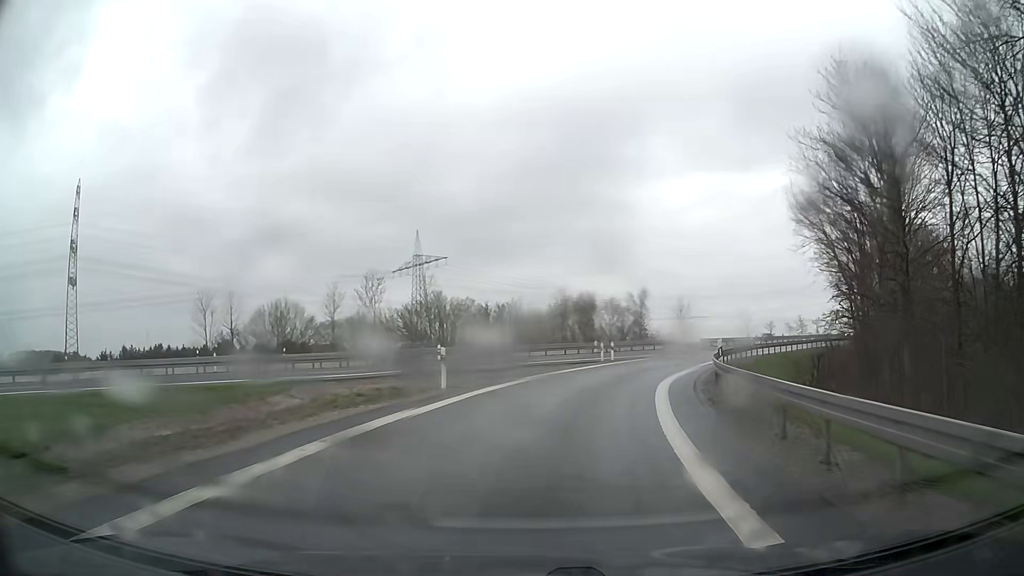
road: motorway_link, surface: asphalt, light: Day
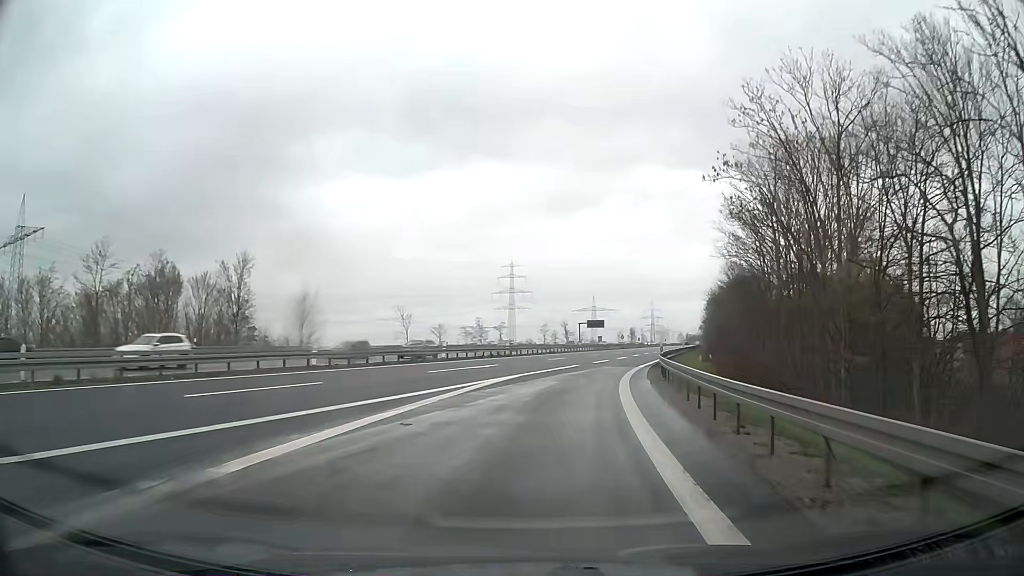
(+11.4, +43.0) m; +30°
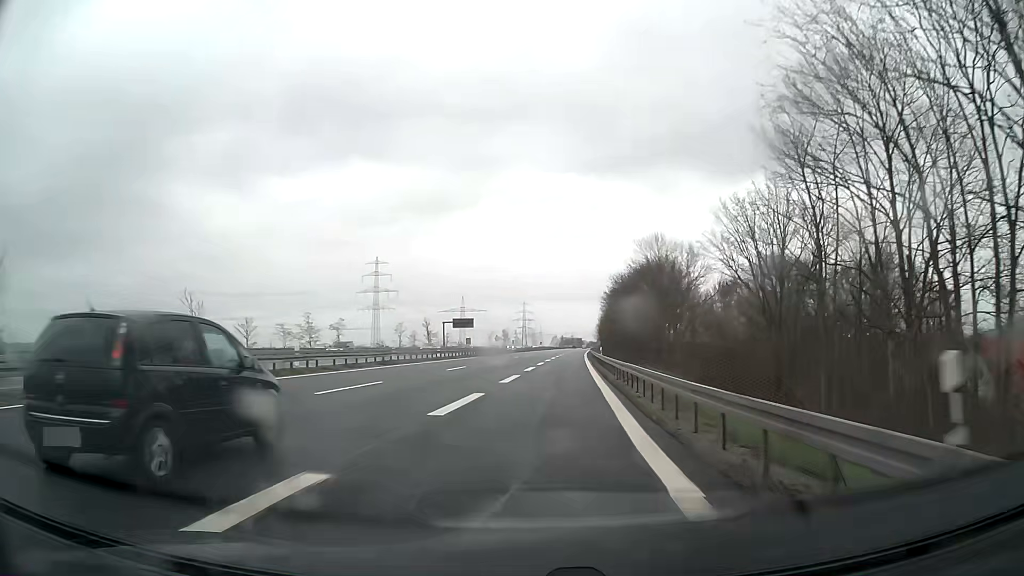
(+3.6, +31.7) m; +11°
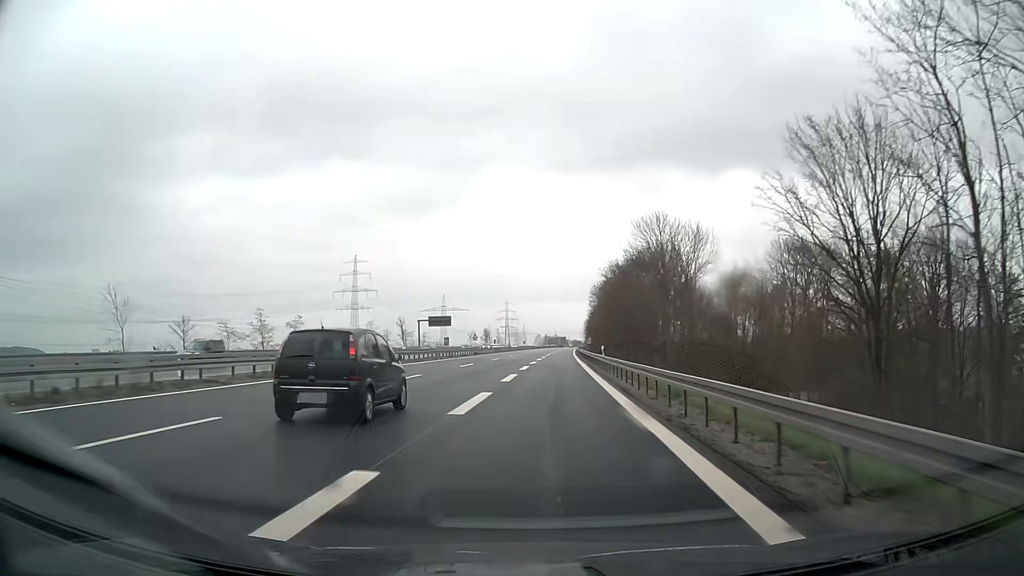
(+0.2, +12.0) m; +2°
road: motorway
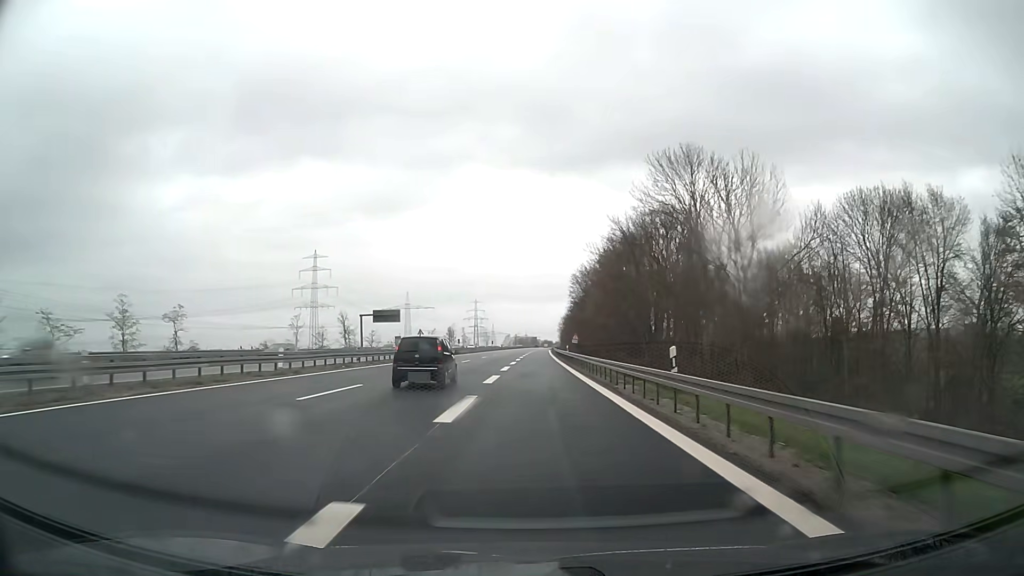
(+0.5, +26.0) m; +2°
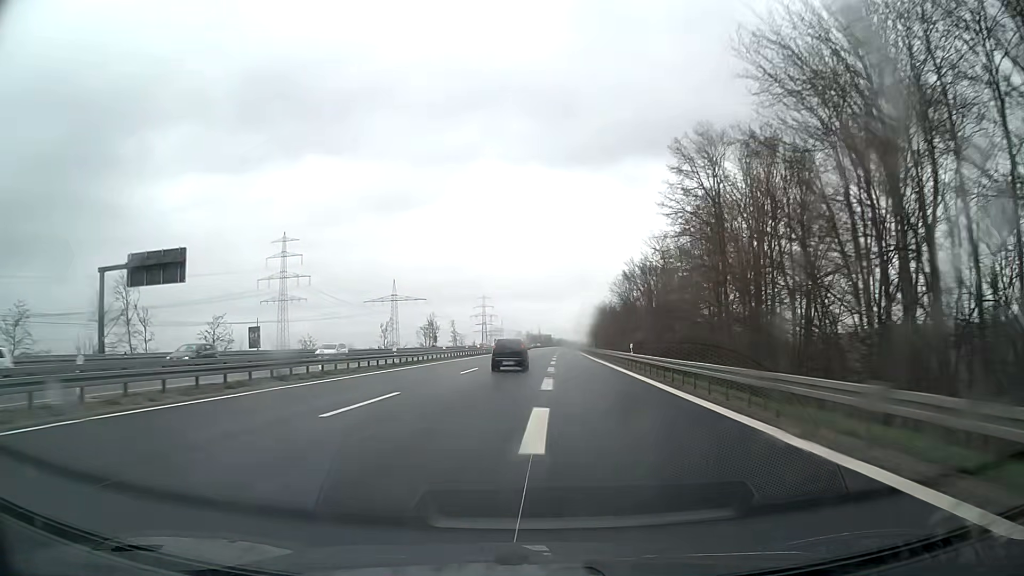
(-0.3, +77.3) m; -1°
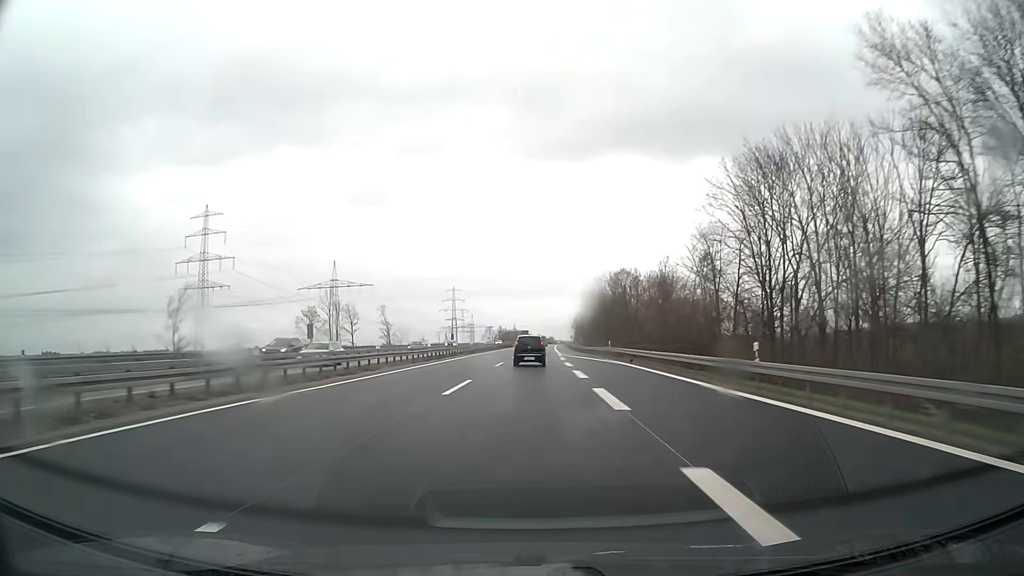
(+0.9, +68.4) m; +2°
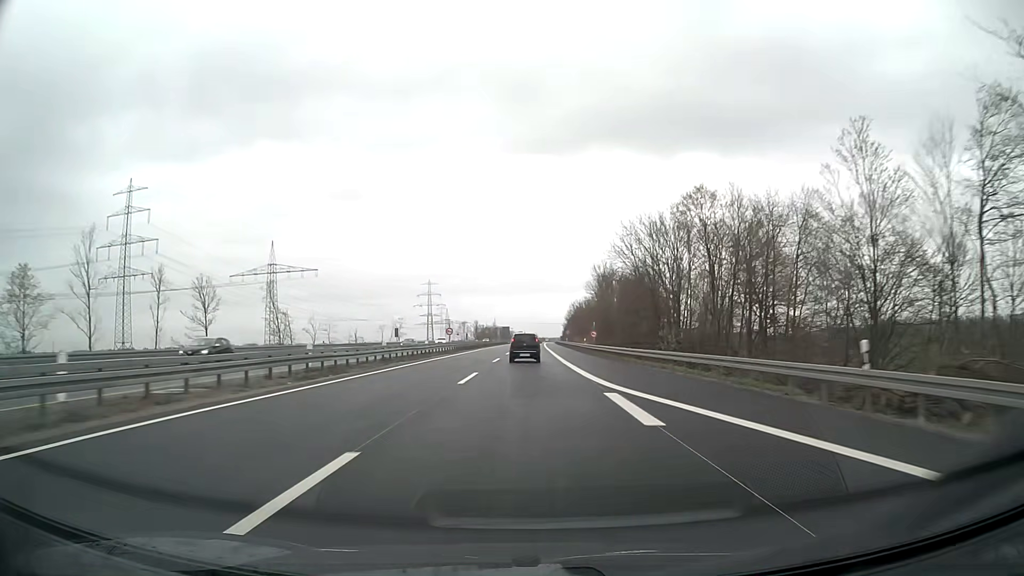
(+0.7, +51.4) m; +2°
(0, +10) (0, +20) (0, +30) (0, +40) (0, +50) (0, +60) (0, +70) (+1, +80) (+1, +90) (+1, +100) m
